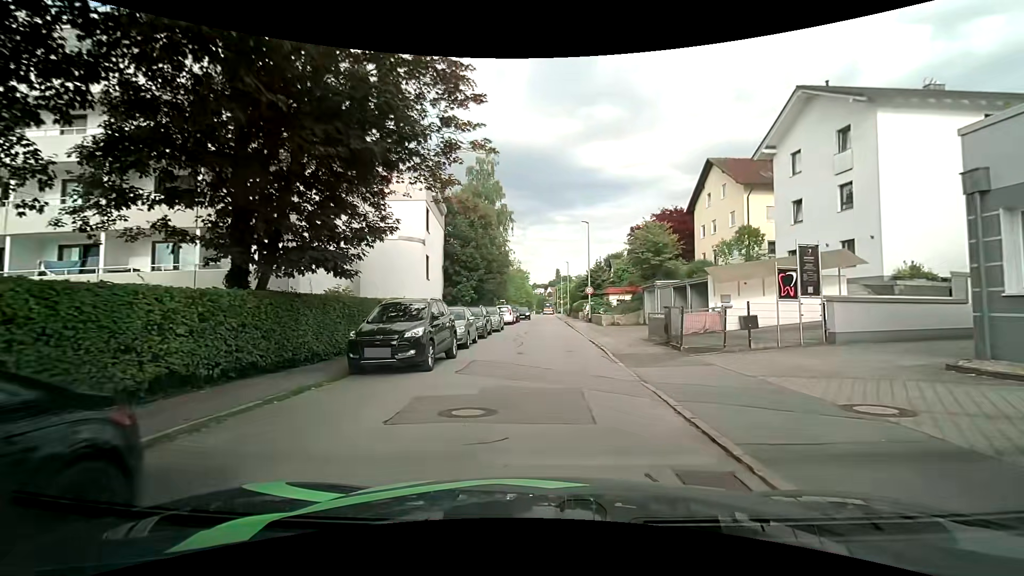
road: residential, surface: asphalt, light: Day
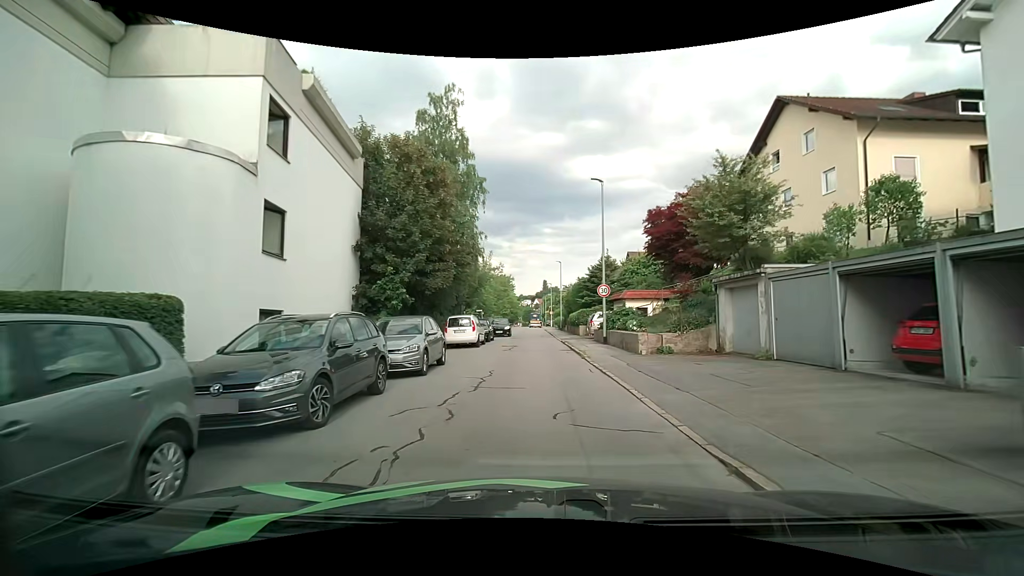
(+0.1, +15.8) m; +2°
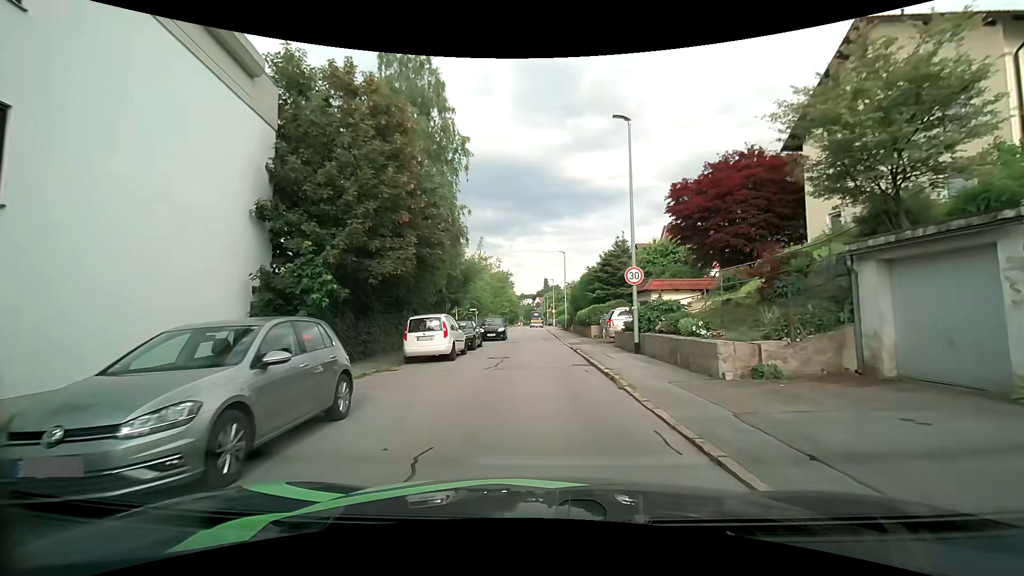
(-0.1, +7.6) m; 0°
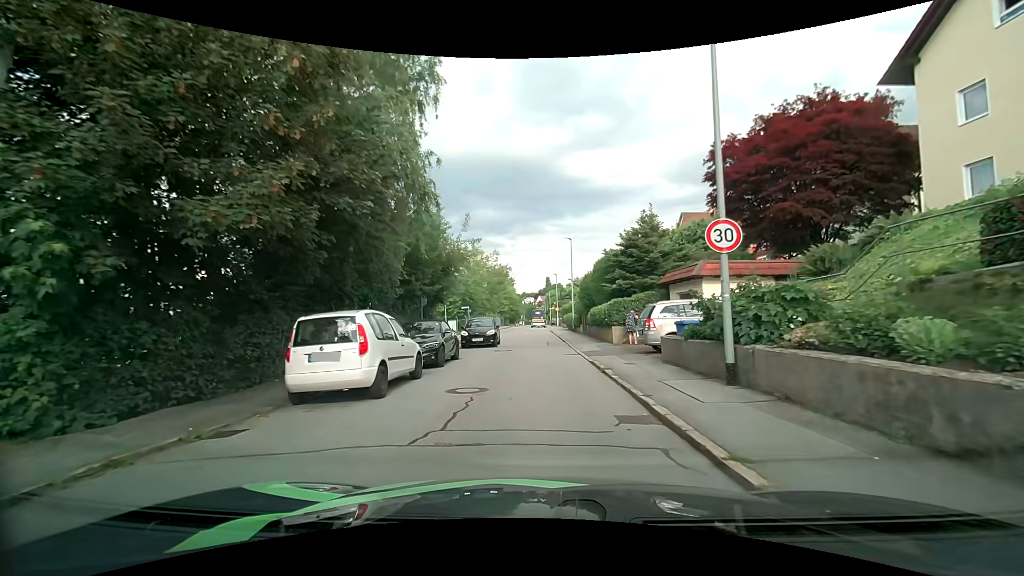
(-0.1, +8.0) m; -1°
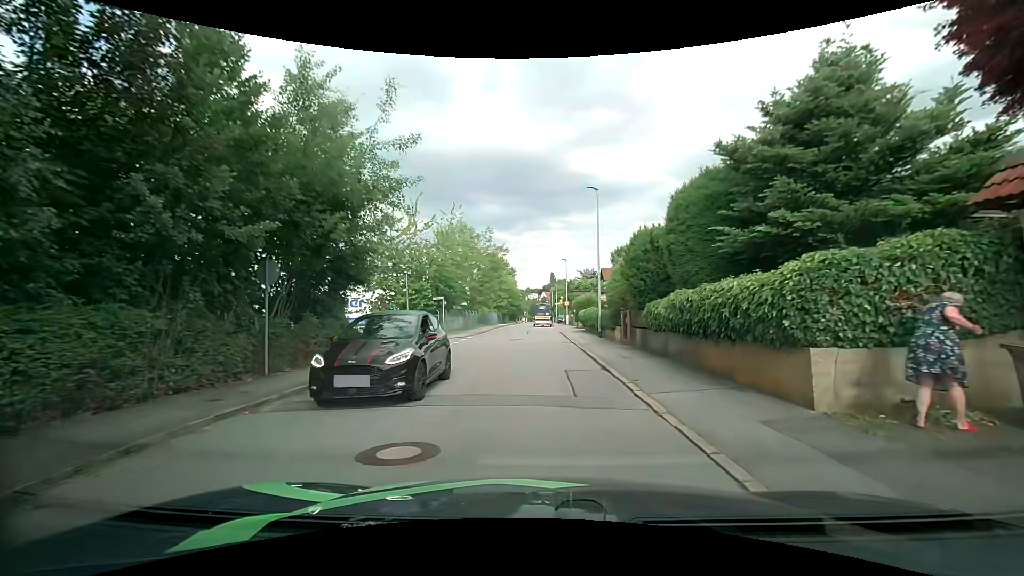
(-0.2, +16.1) m; -1°
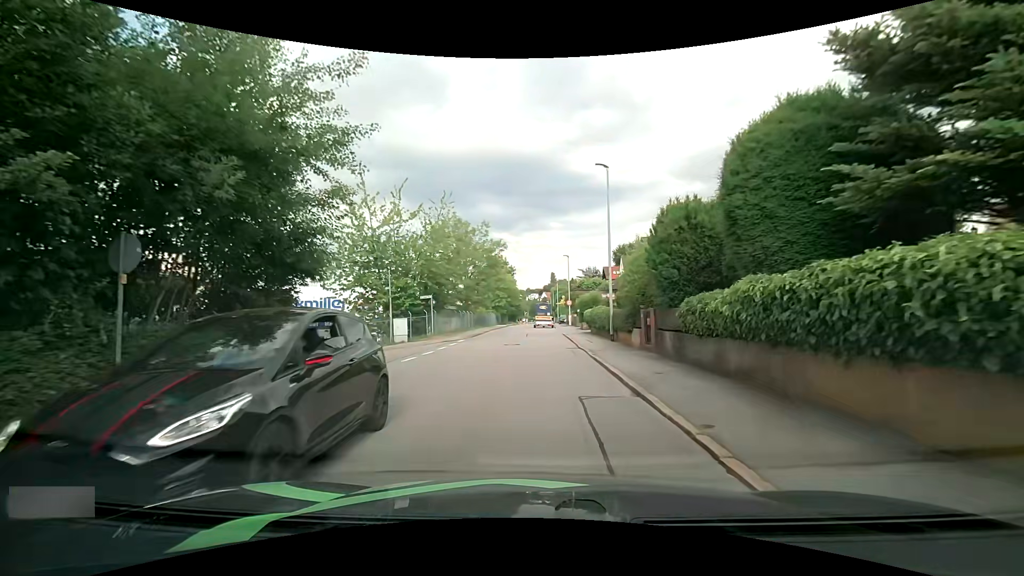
(0.0, +4.1) m; 0°
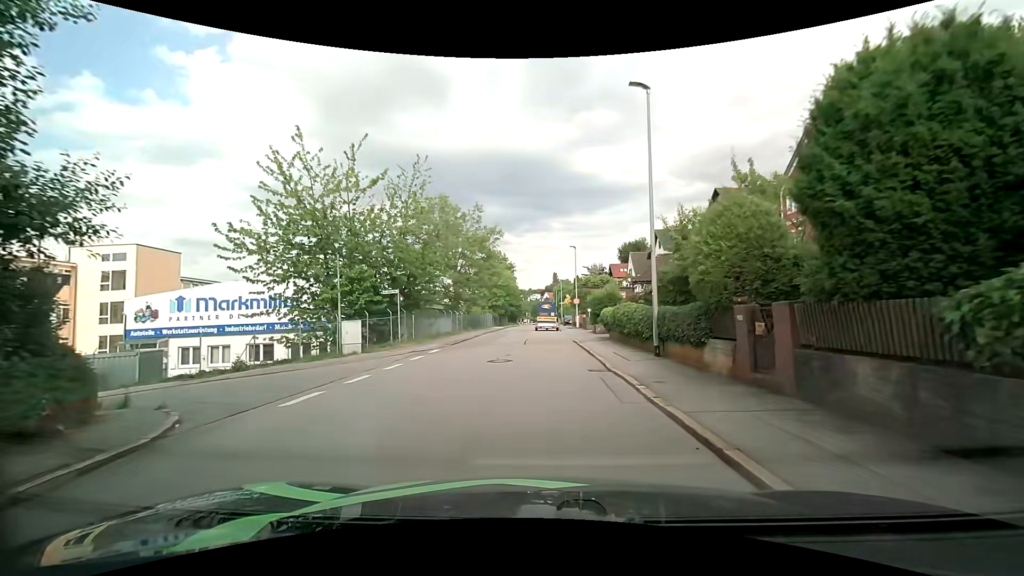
(-0.1, +8.1) m; -1°
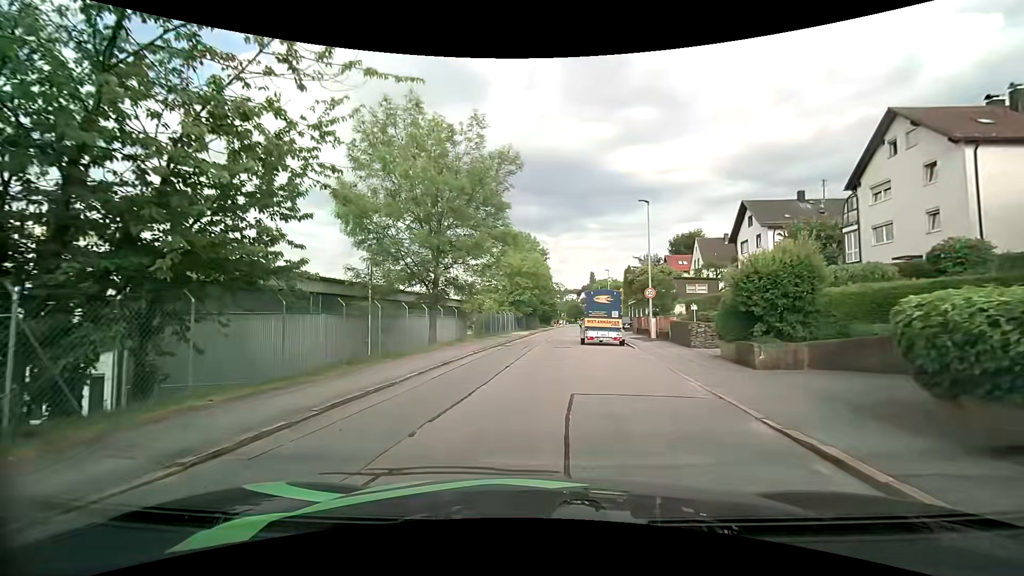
(-0.4, +20.1) m; -4°
